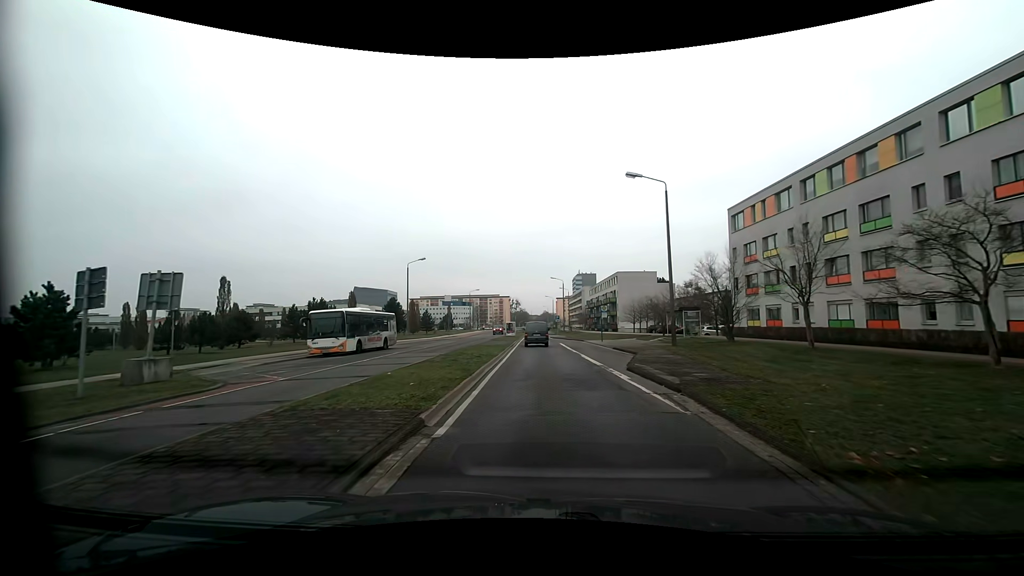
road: tertiary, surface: asphalt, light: Day
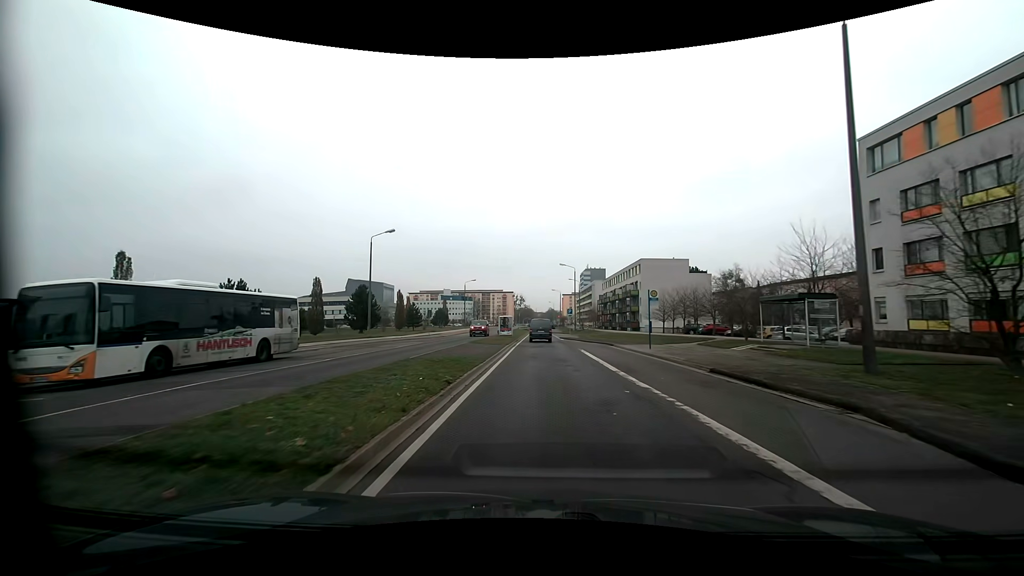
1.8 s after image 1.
(-0.3, +19.2) m; -1°
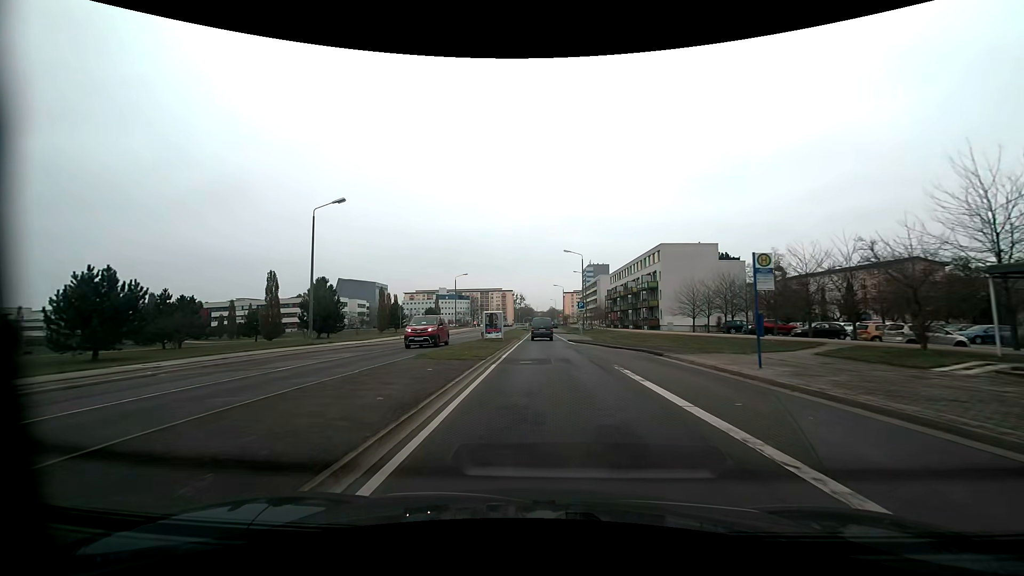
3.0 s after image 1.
(0.0, +14.3) m; 0°
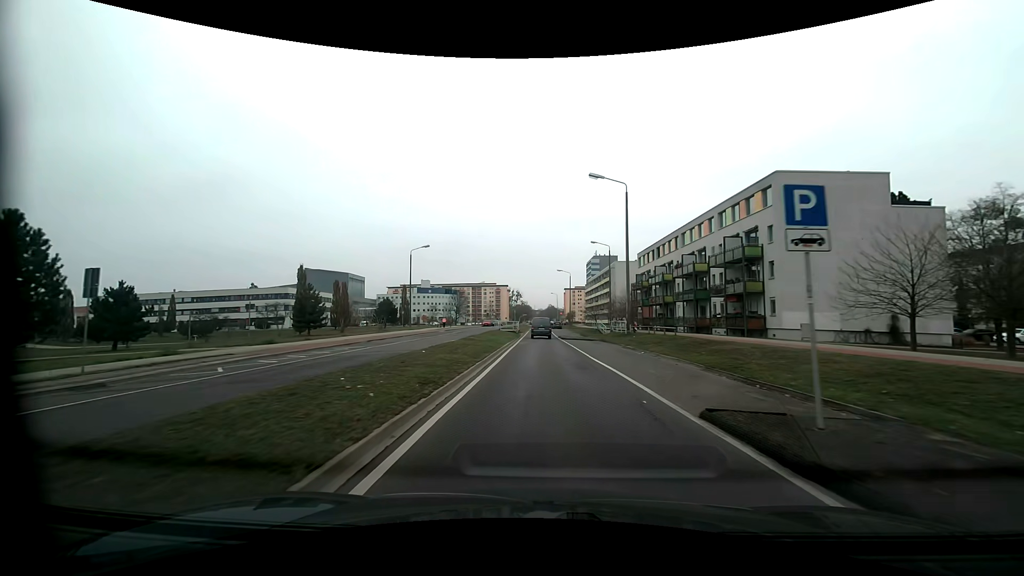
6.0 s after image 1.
(-0.1, +36.1) m; 0°
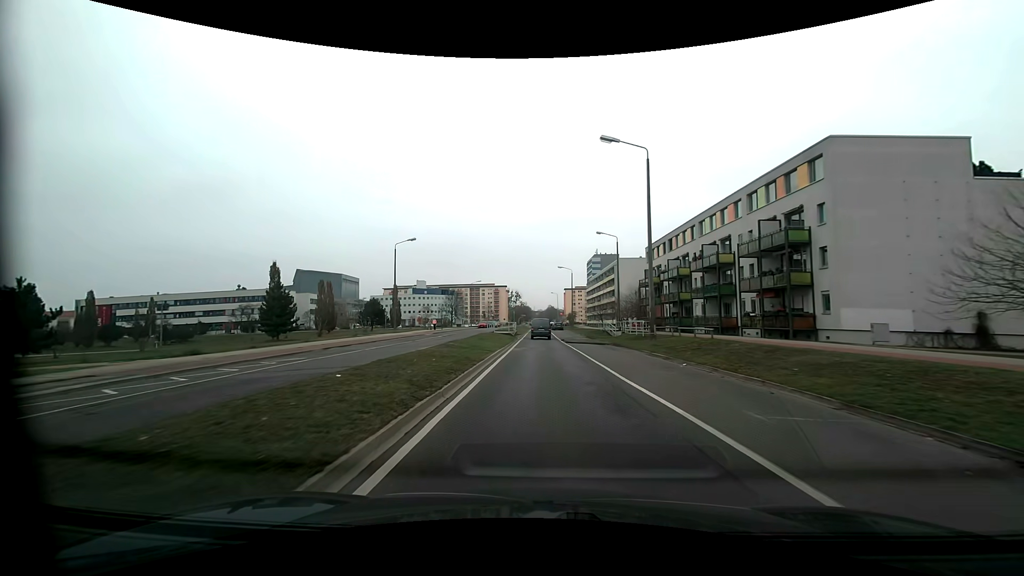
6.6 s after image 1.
(+0.1, +7.2) m; 0°
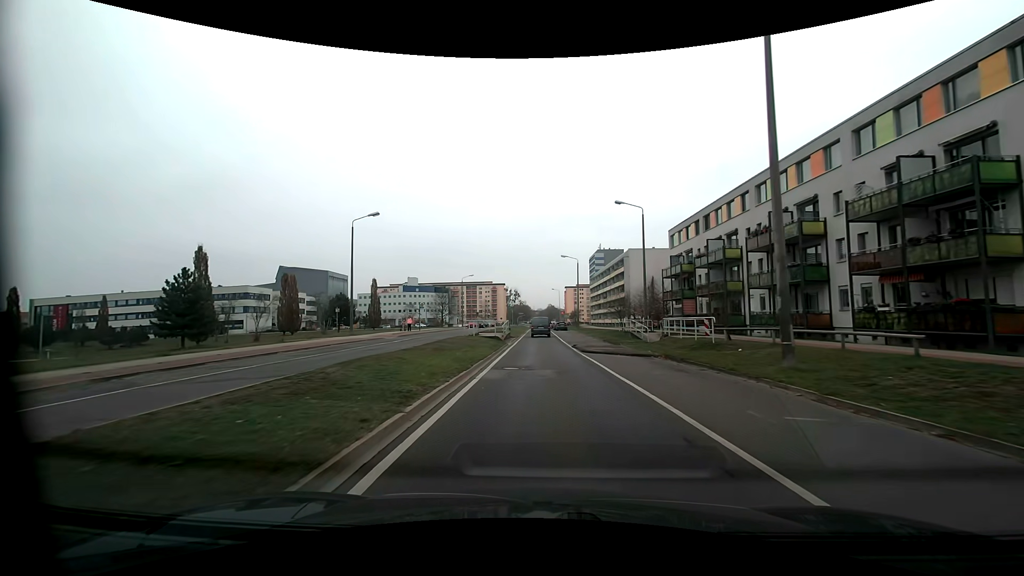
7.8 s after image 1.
(0.0, +14.3) m; 0°
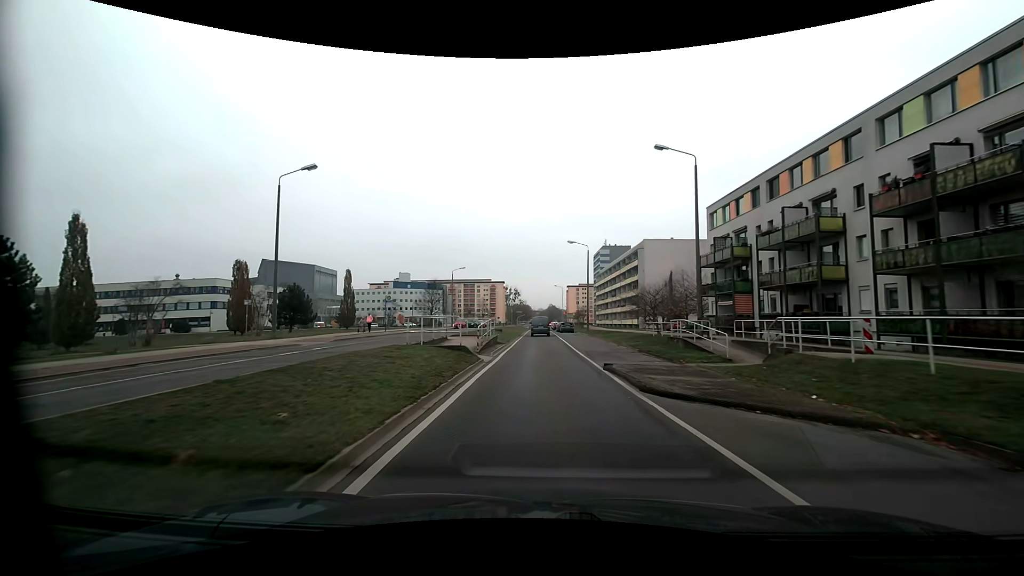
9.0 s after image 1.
(0.0, +14.1) m; 0°
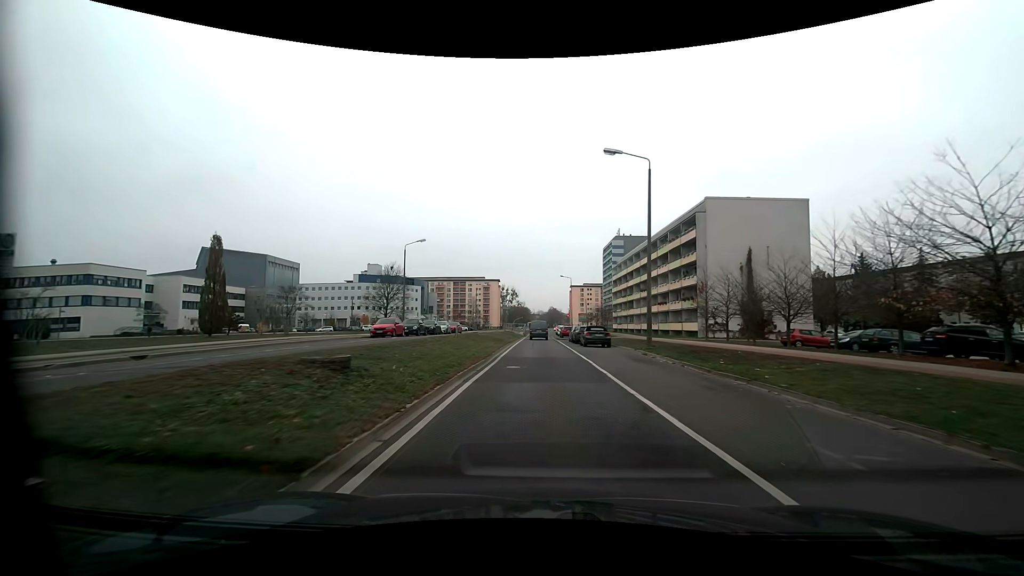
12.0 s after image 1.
(+0.3, +35.1) m; +1°
(0, +10) (0, +20) (0, +30) (0, +40) (0, +50) (0, +60) (0, +70) (0, +80) (0, +90) (0, +100) m
